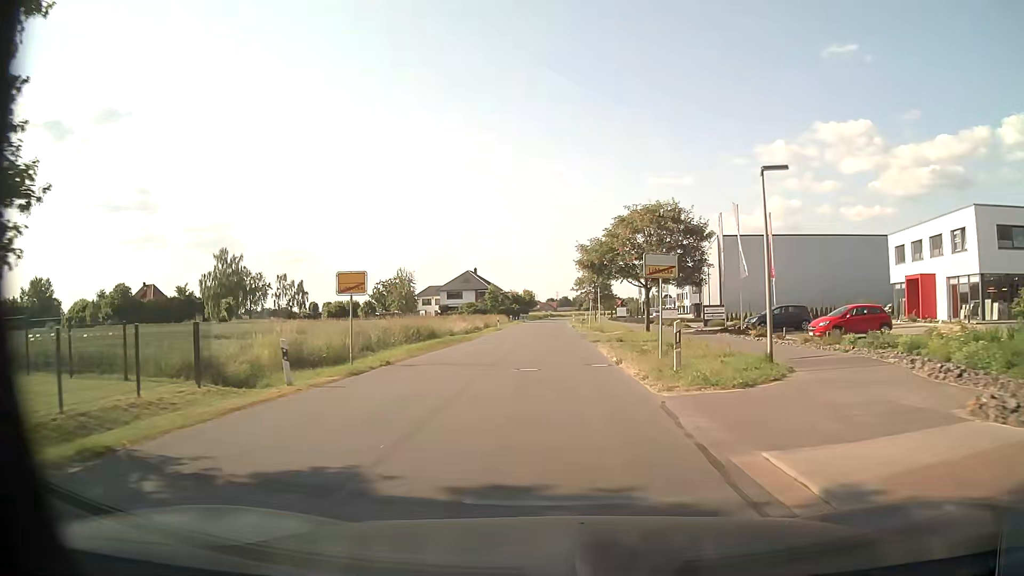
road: unclassified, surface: asphalt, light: Day
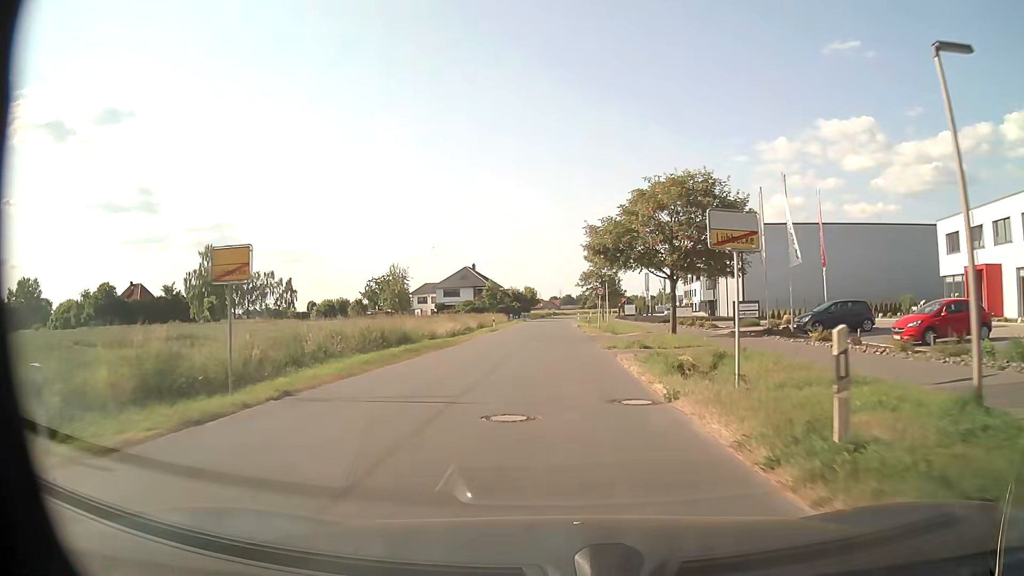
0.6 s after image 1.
(0.0, +7.8) m; 0°
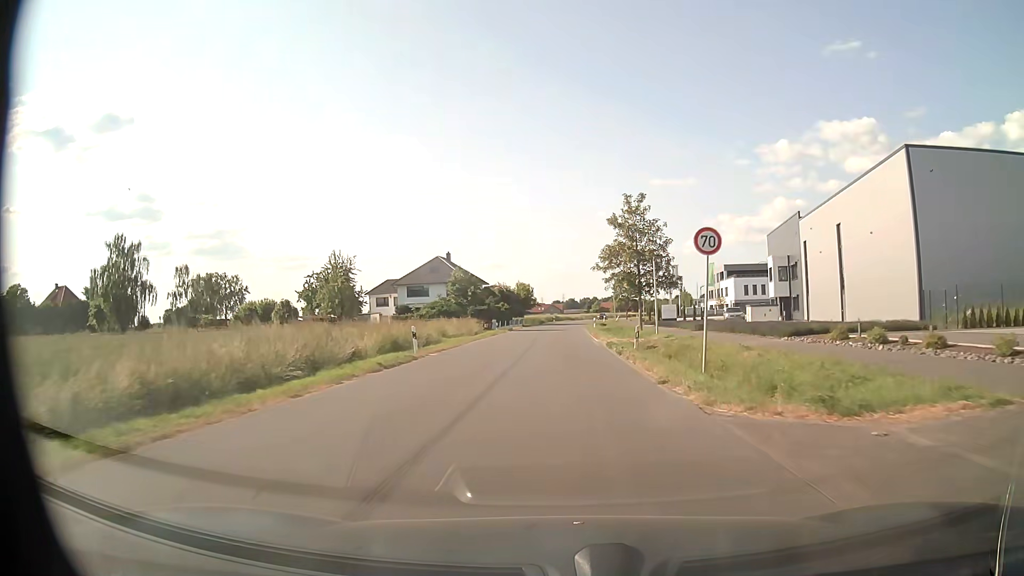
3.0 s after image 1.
(-0.1, +33.2) m; 0°
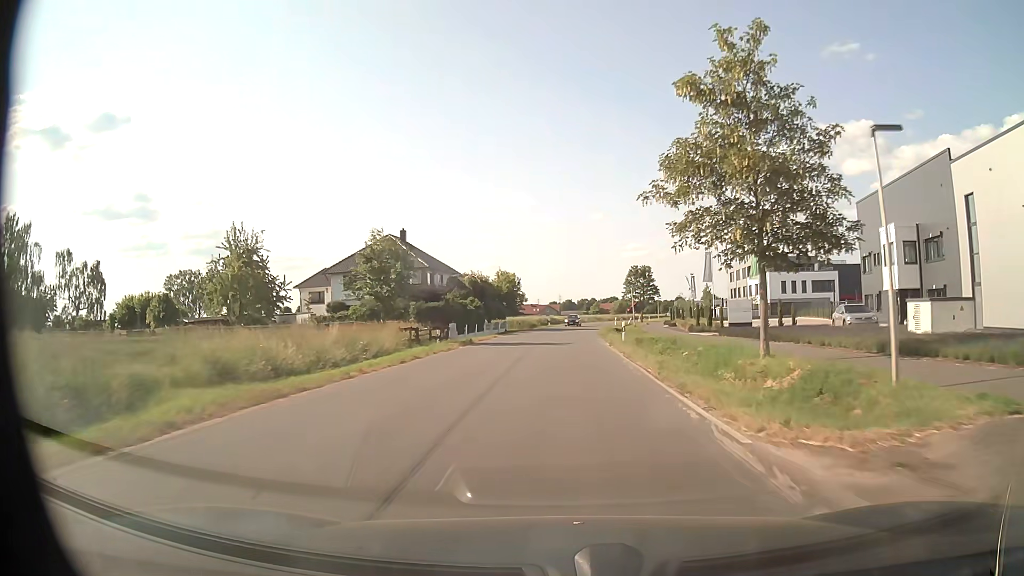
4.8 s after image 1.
(0.0, +27.6) m; 0°
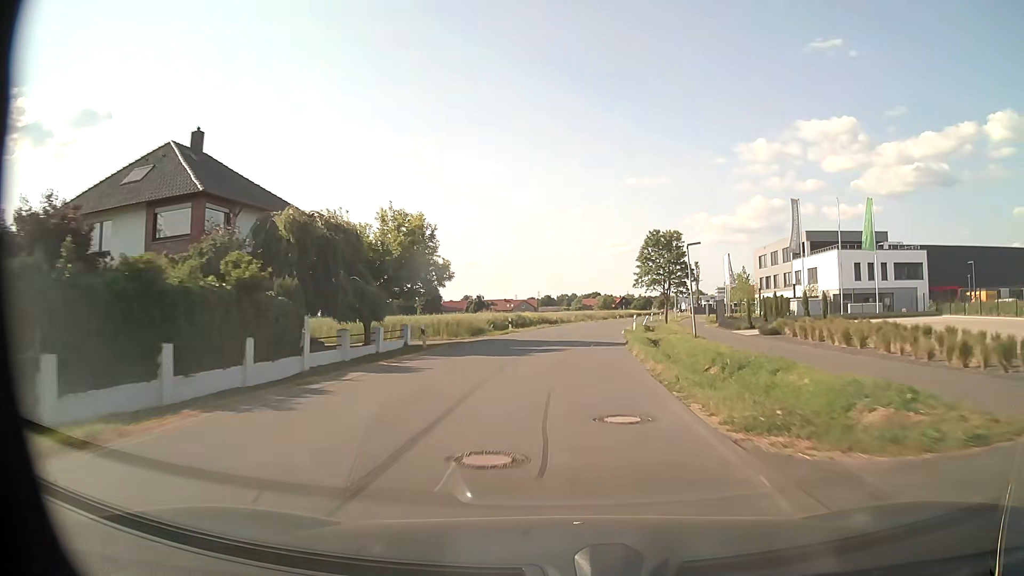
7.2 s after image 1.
(+0.7, +39.6) m; +2°
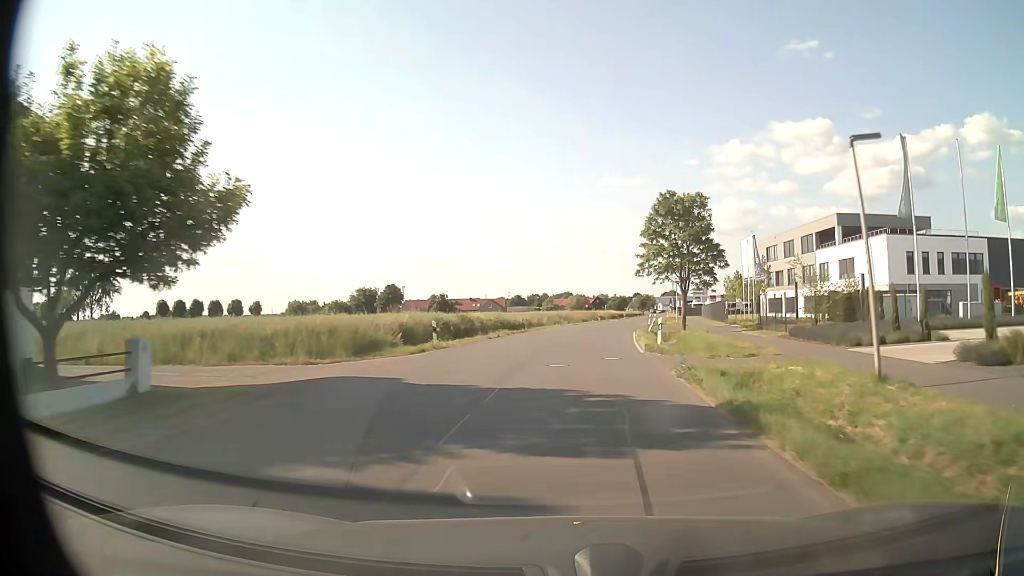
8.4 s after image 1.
(+0.3, +20.4) m; +2°
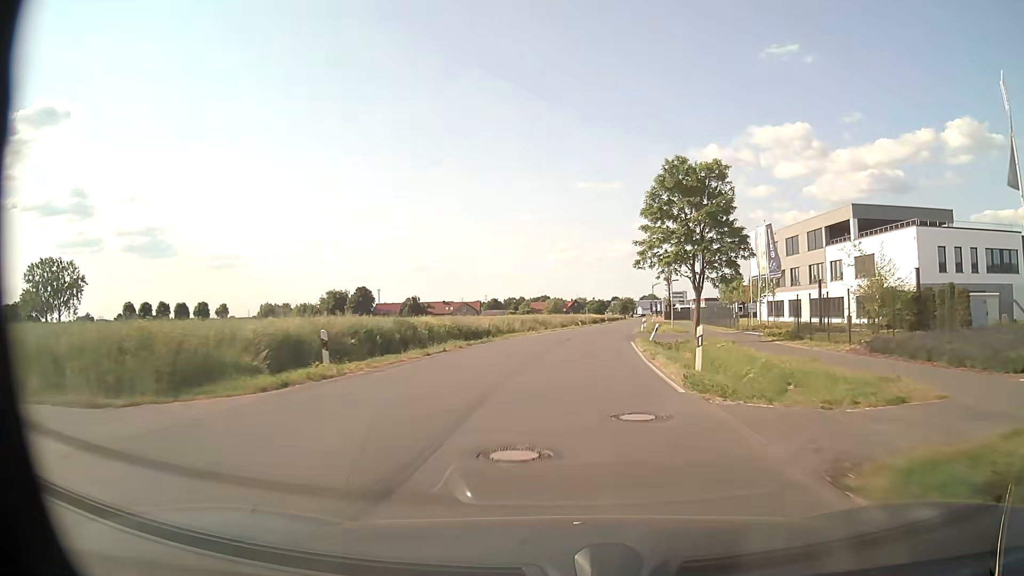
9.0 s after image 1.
(+0.2, +10.3) m; +2°
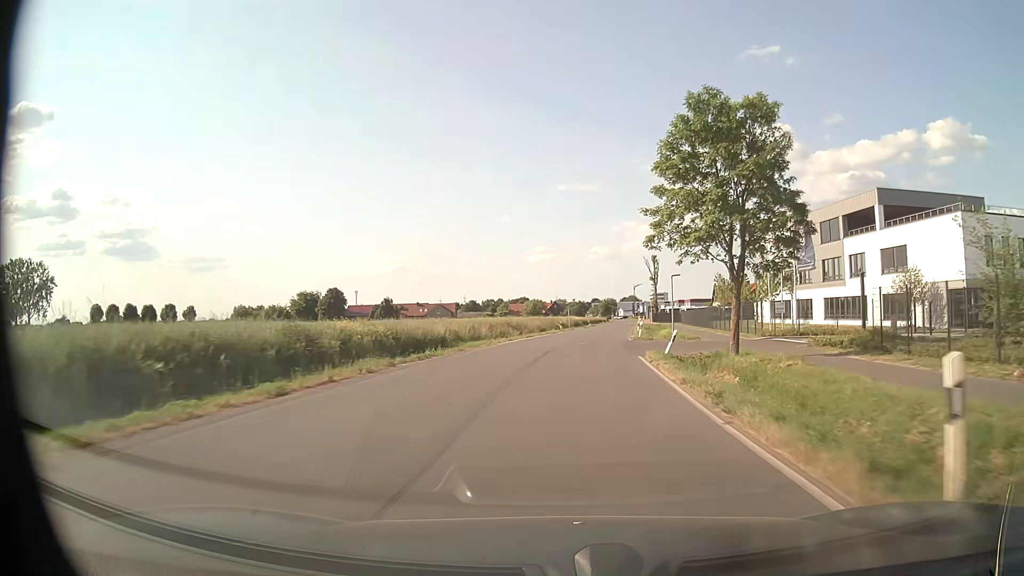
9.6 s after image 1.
(+0.1, +10.3) m; +2°
(0, +10) (+1, +20) (+1, +30) (+2, +40) (+4, +50) (+5, +60) (+6, +70) (+7, +80) (+9, +90) (+10, +99) m
